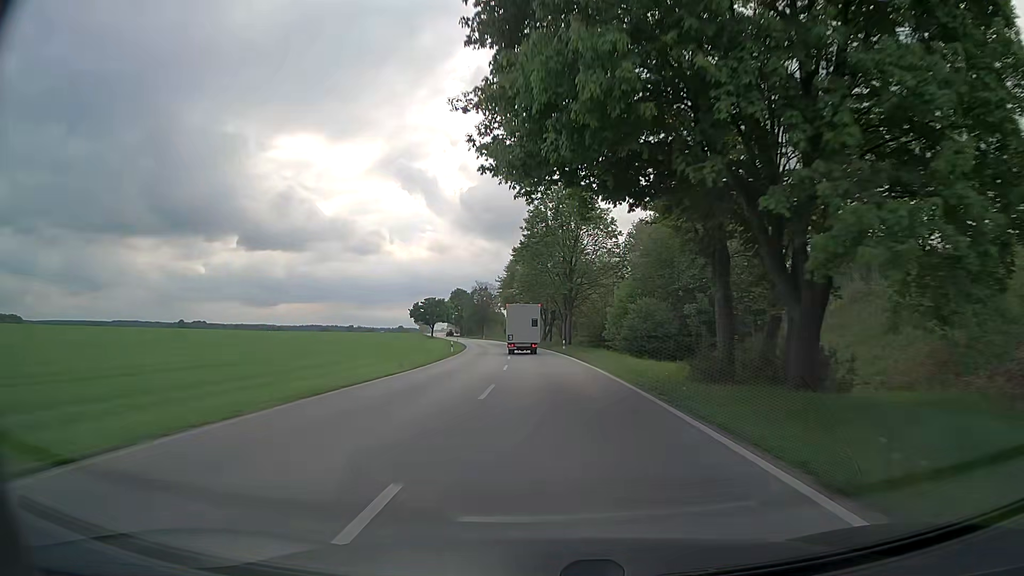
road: secondary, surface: asphalt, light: Day
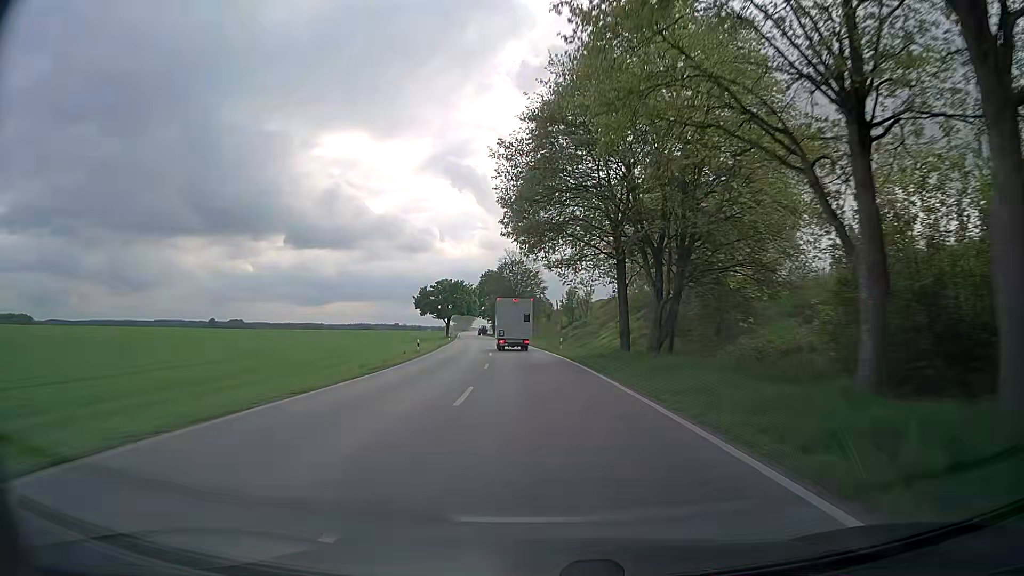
(-1.8, +61.9) m; -4°
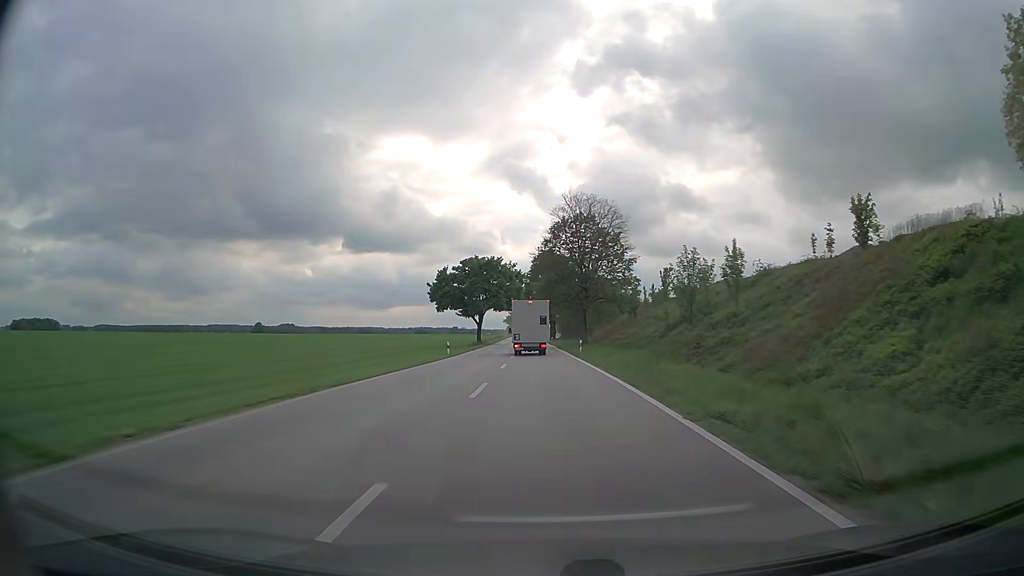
(-2.1, +46.6) m; -5°
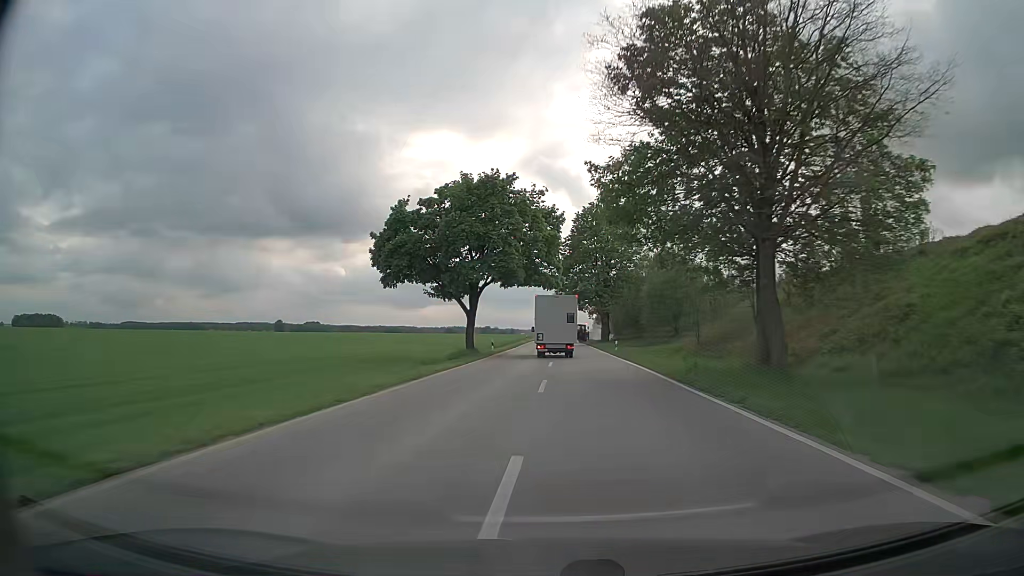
(-1.6, +46.9) m; -3°
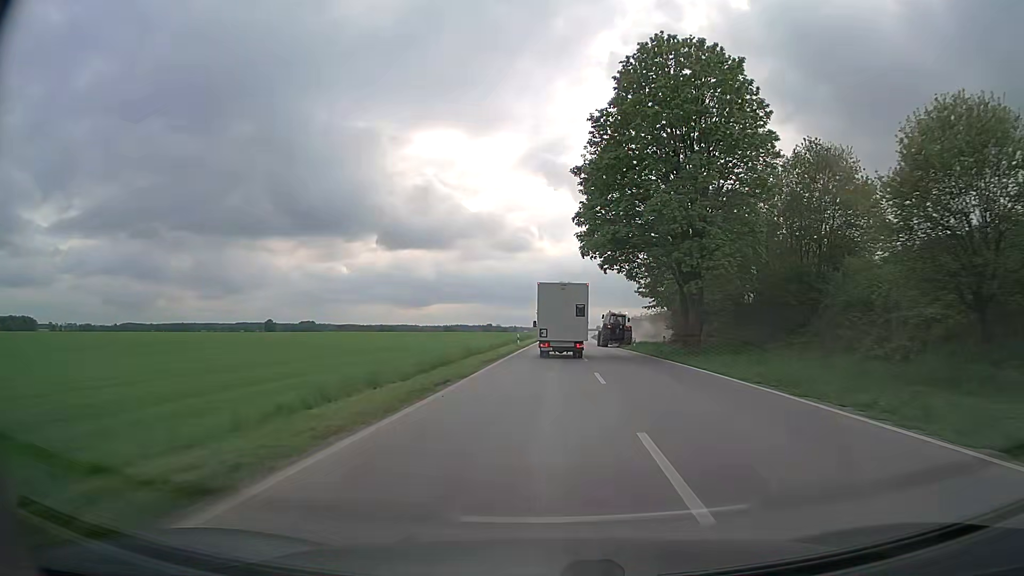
(-0.2, +46.7) m; 0°
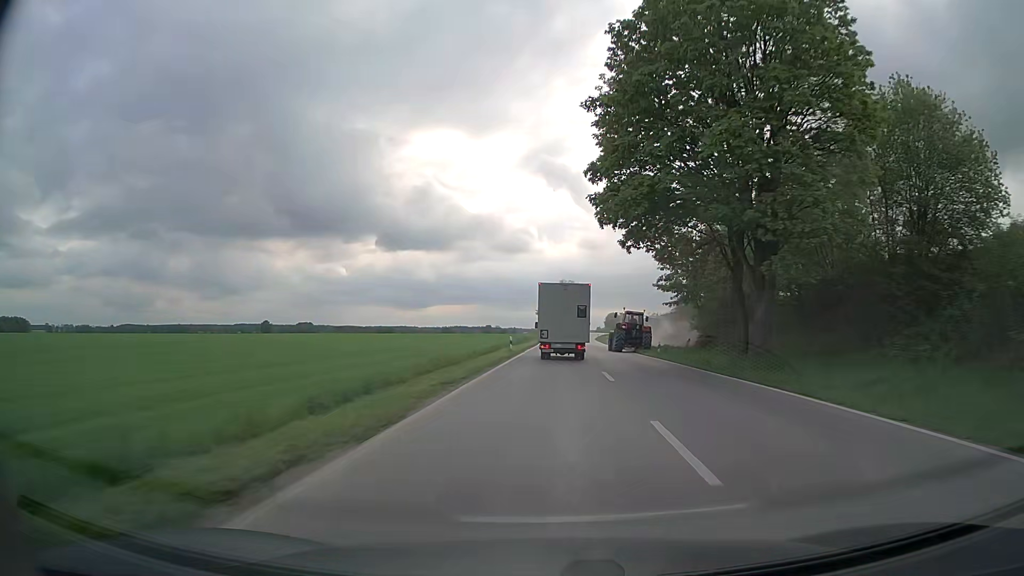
(-0.1, +10.9) m; 0°
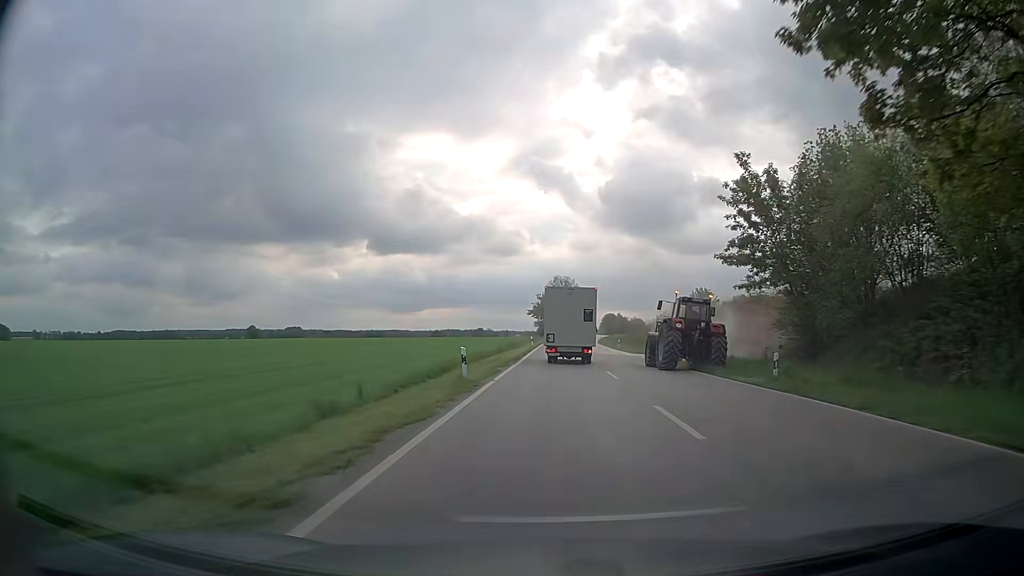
(0.0, +21.3) m; 0°
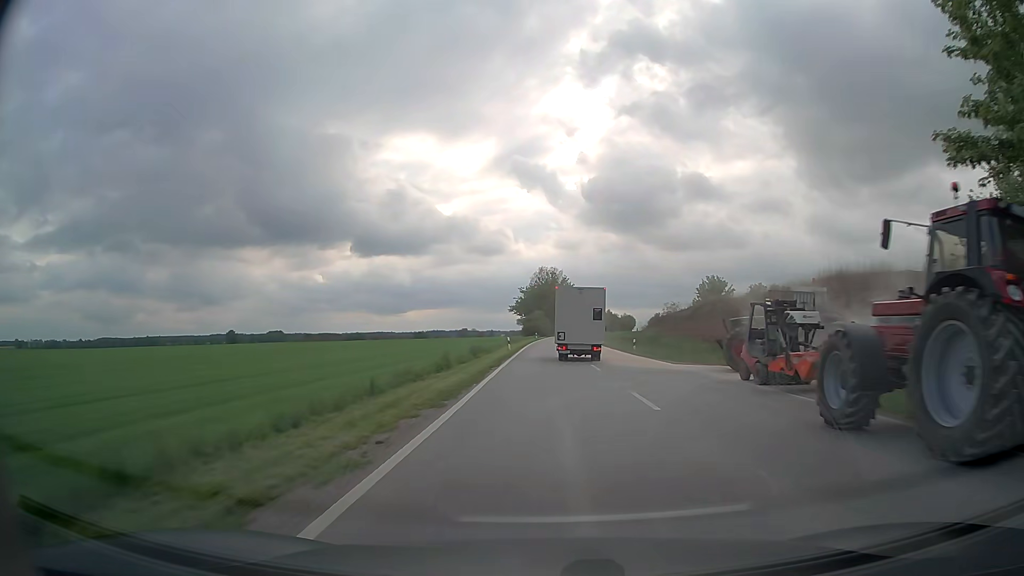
(+0.2, +20.9) m; +1°
(0, +10) (0, +20) (+1, +30) (+1, +40) (+1, +50) (+2, +60) (+2, +70) (+3, +80) (+4, +90) (+4, +100) m
